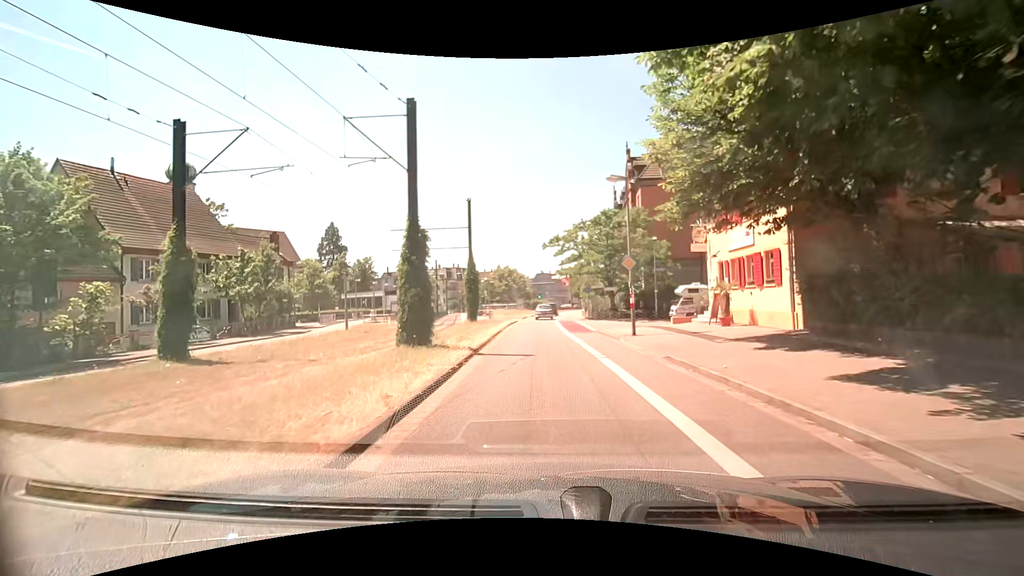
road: secondary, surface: asphalt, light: Day
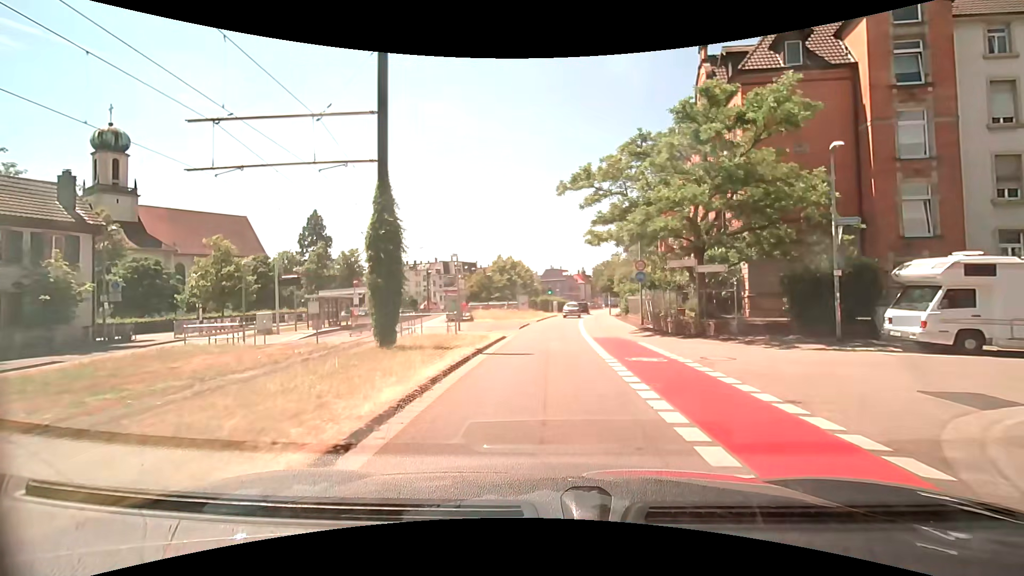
(-0.3, +22.3) m; -1°
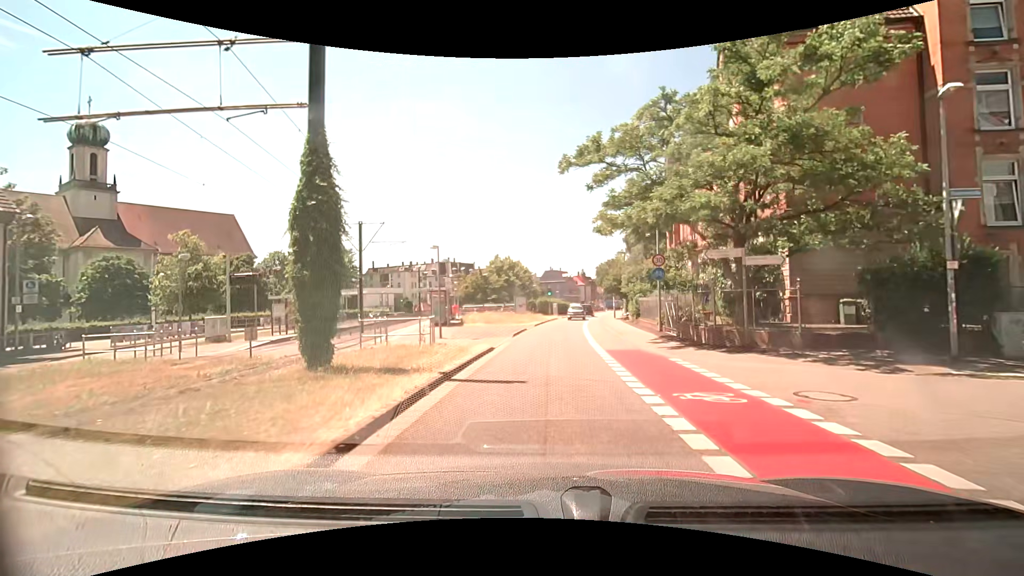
(0.0, +4.4) m; 0°
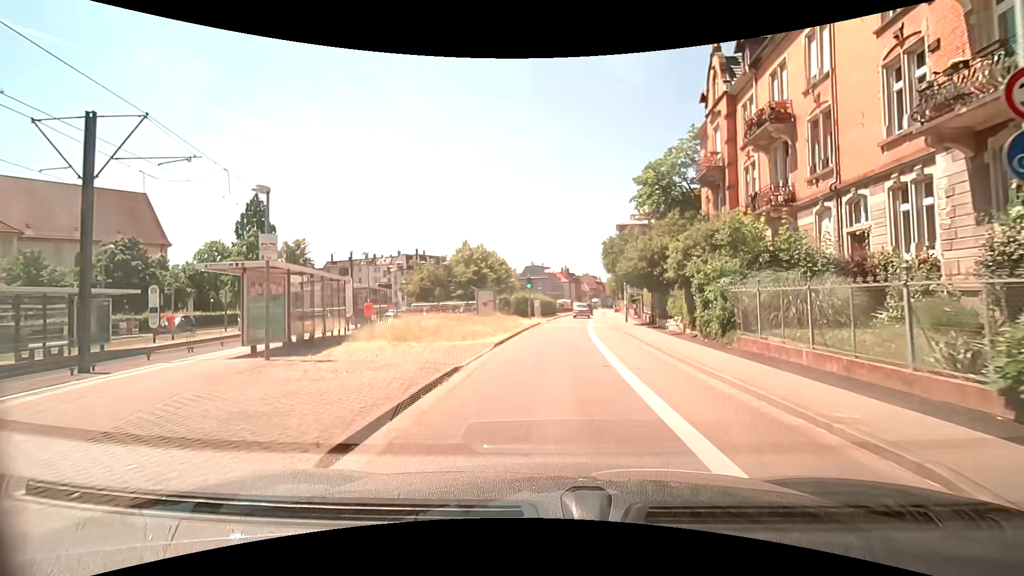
(+0.3, +17.8) m; +3°
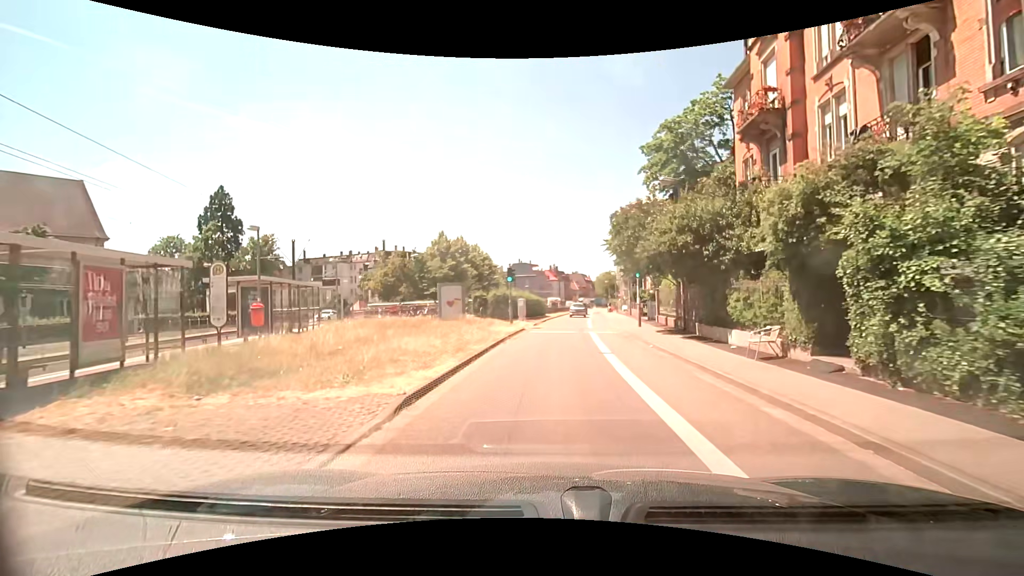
(-0.1, +9.0) m; 0°
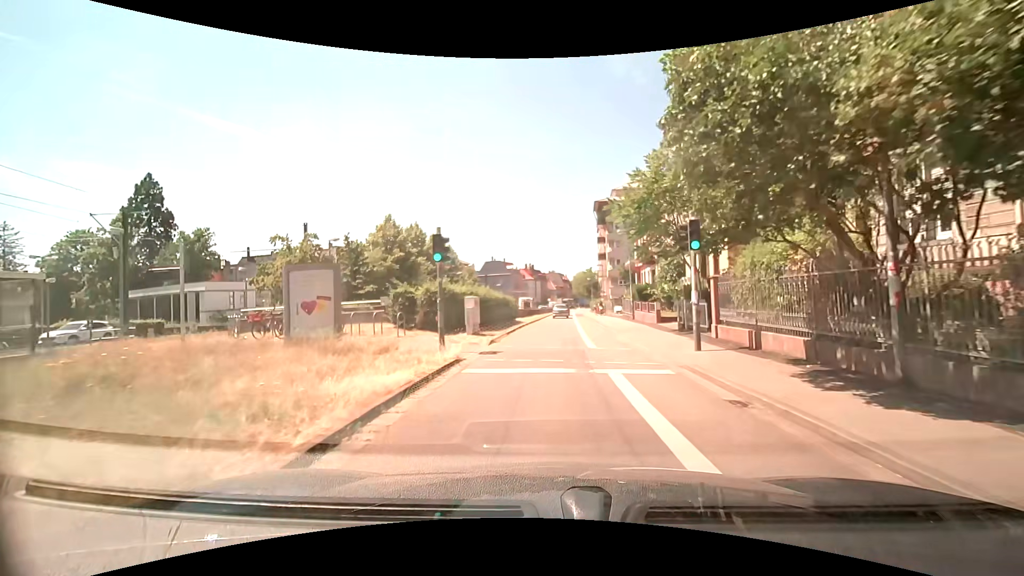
(+0.4, +13.5) m; +3°
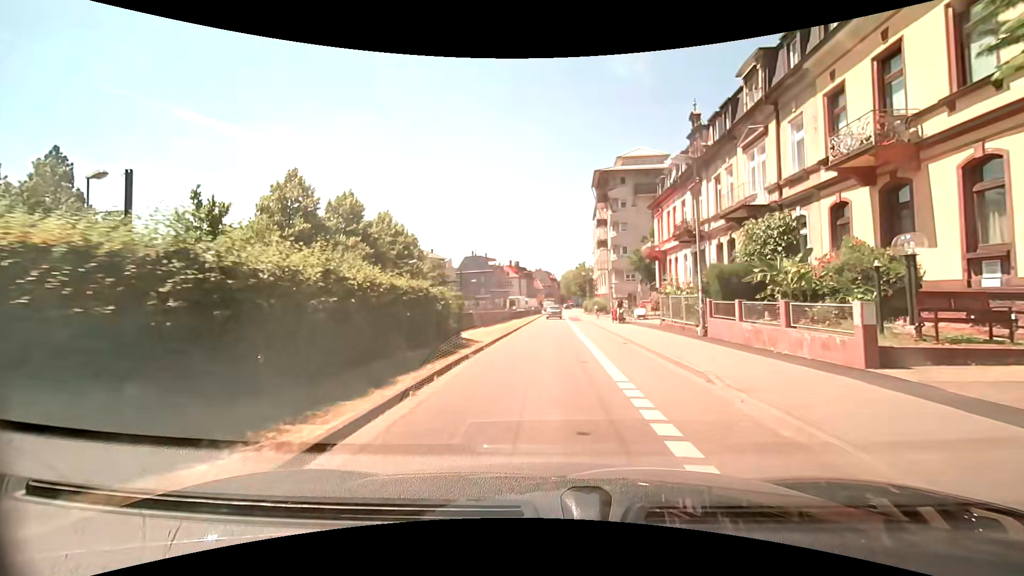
(+0.4, +17.9) m; +2°
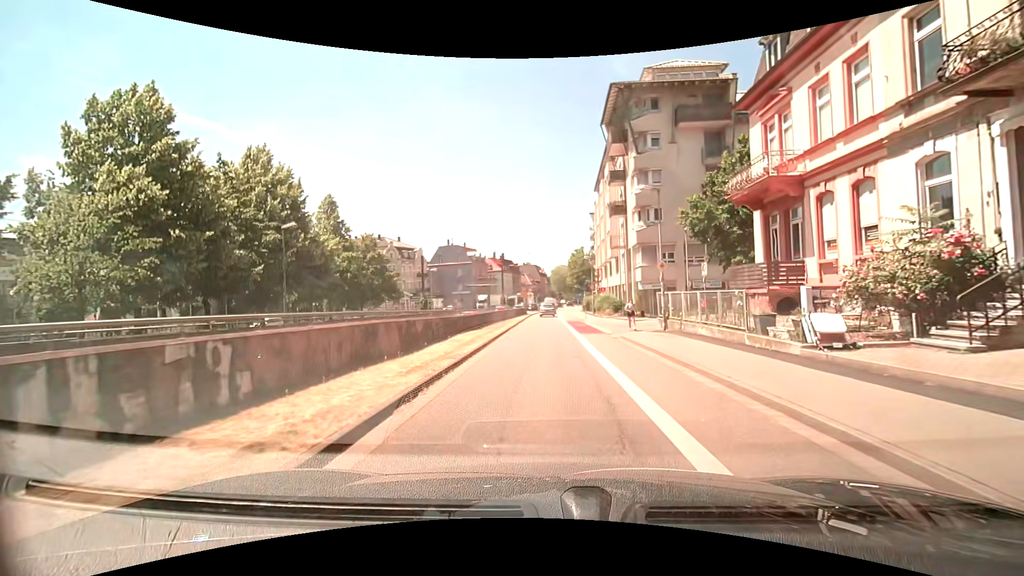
(+0.1, +22.4) m; +1°
(0, +10) (0, +20) (0, +30) (0, +40) (0, +50) (0, +60) (+1, +70) (+1, +80) (+1, +90) (+2, +100) m
